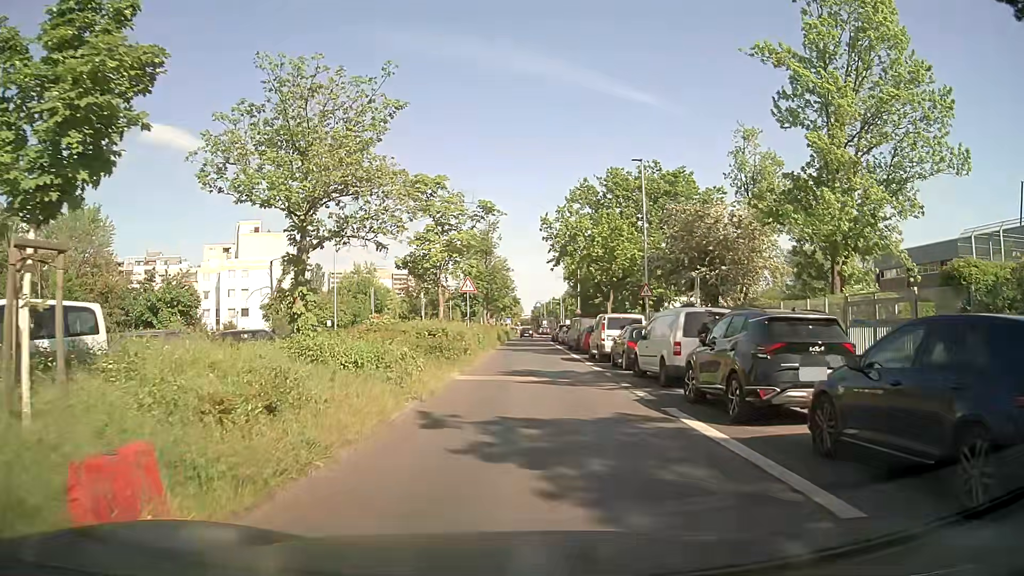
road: unclassified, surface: asphalt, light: Day
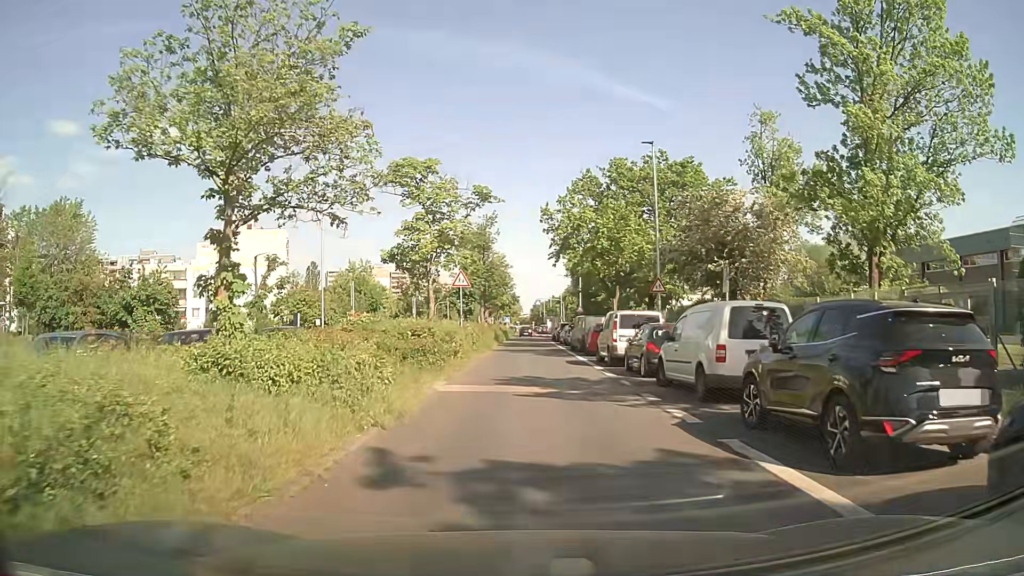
(+0.1, +3.4) m; +2°
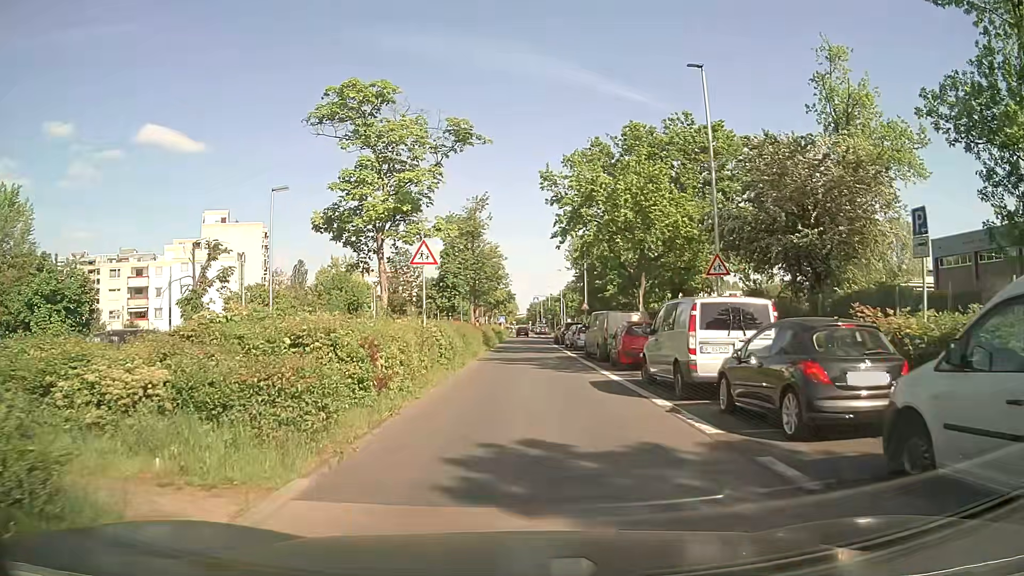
(-0.1, +10.4) m; -1°
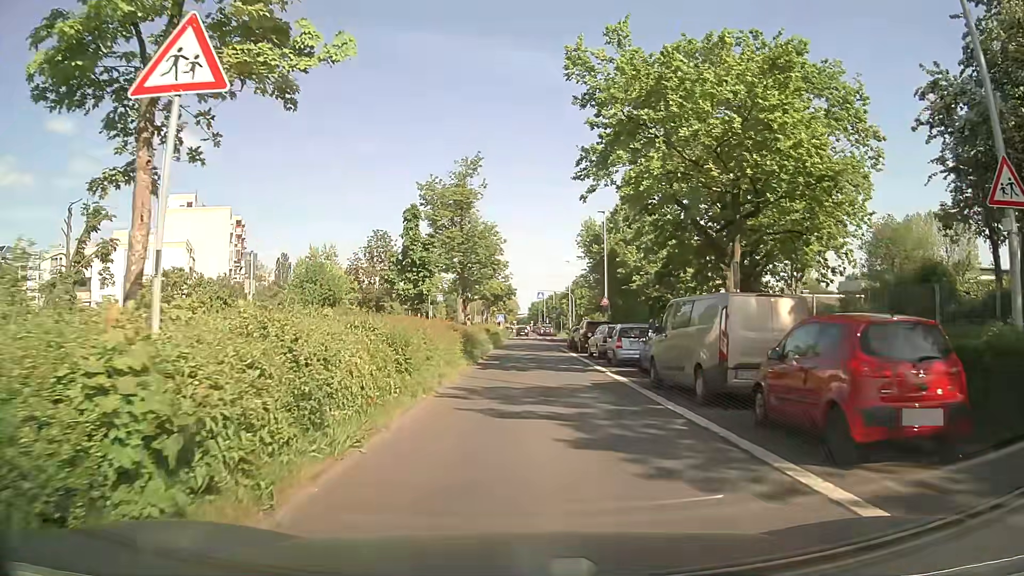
(0.0, +14.4) m; 0°
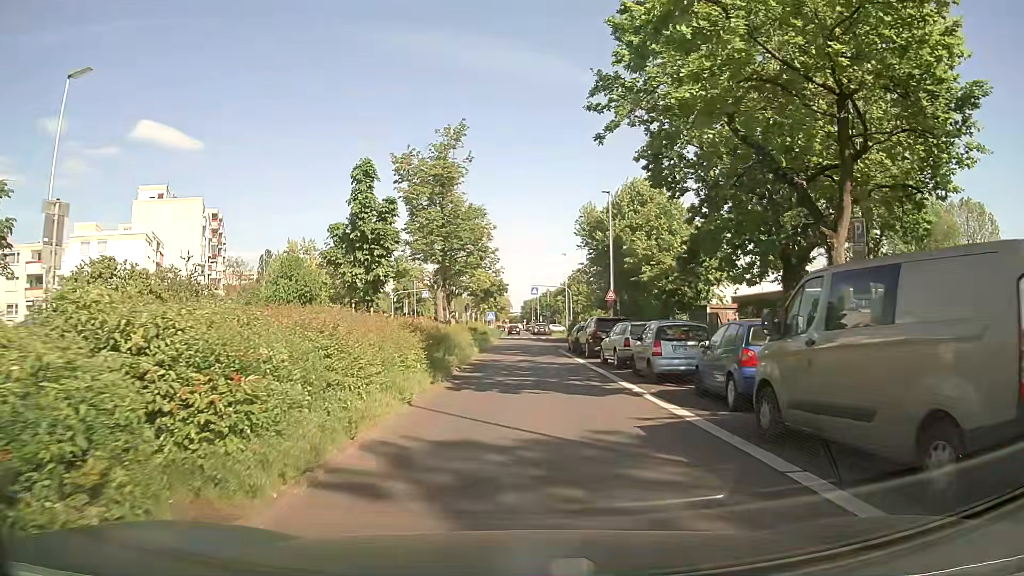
(+0.1, +7.4) m; 0°
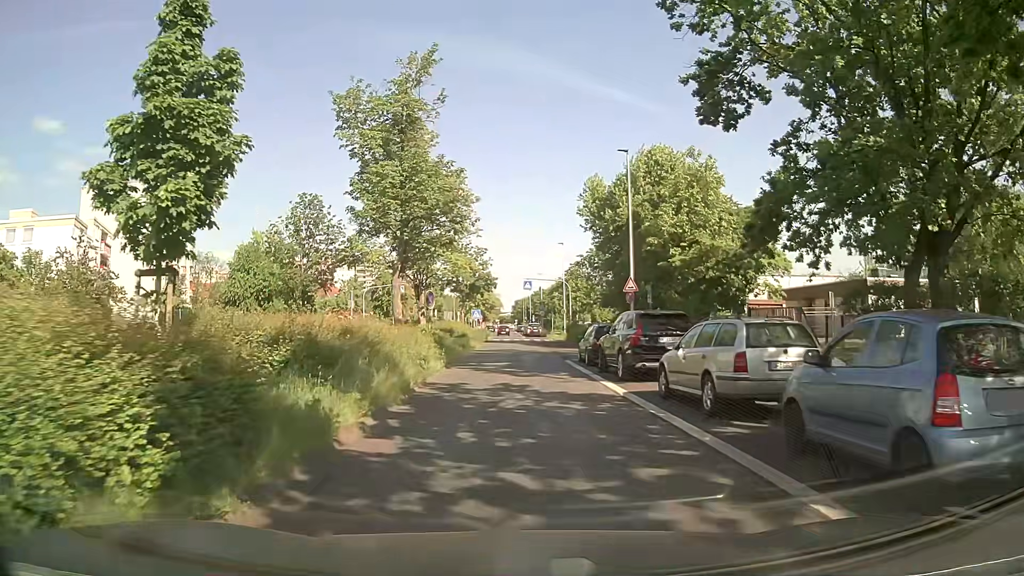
(+0.2, +11.3) m; +2°
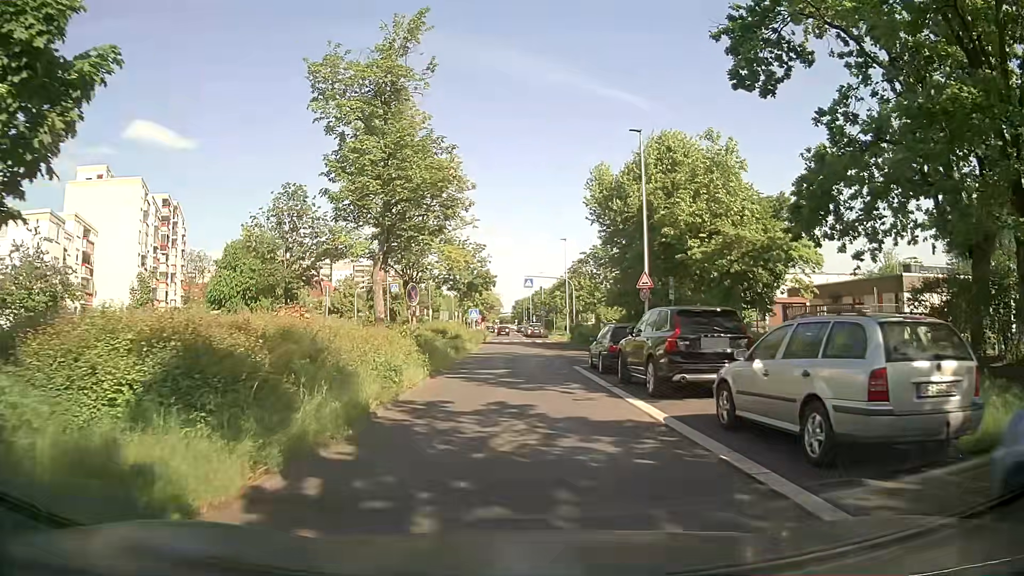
(0.0, +3.8) m; 0°
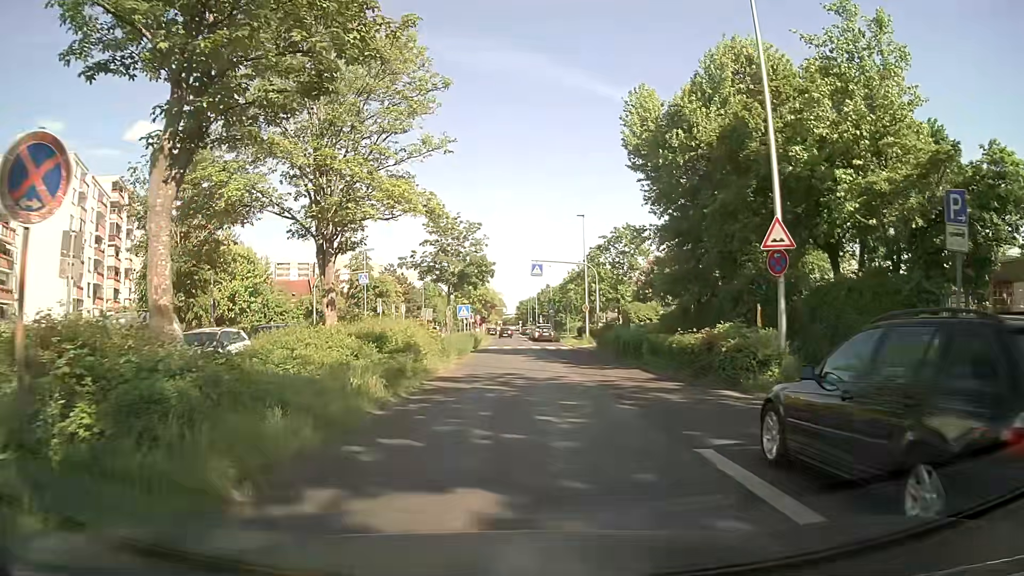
(-0.2, +15.7) m; 0°
(0, +10) (0, +20) (-1, +30) (-1, +40) (-1, +50) (-2, +60) (-2, +70) (-2, +80) (-3, +90) (-3, +100) m
